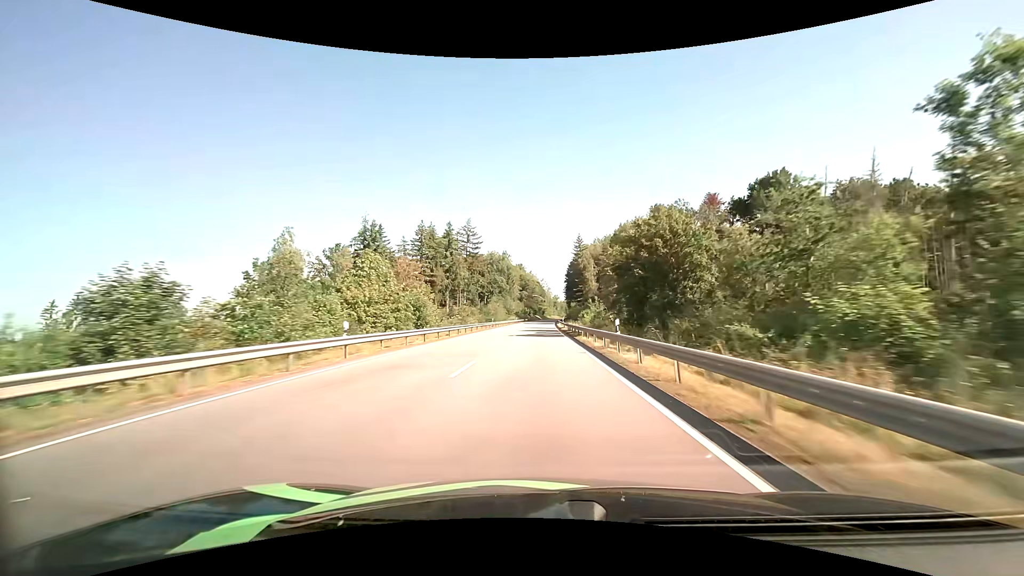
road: primary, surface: asphalt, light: Day
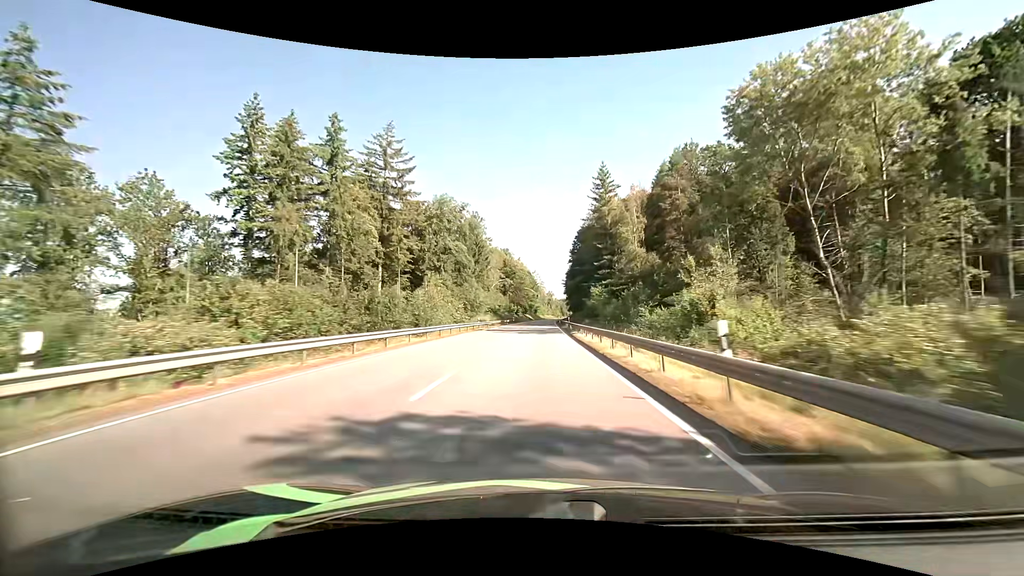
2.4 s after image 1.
(+0.3, +63.2) m; +1°
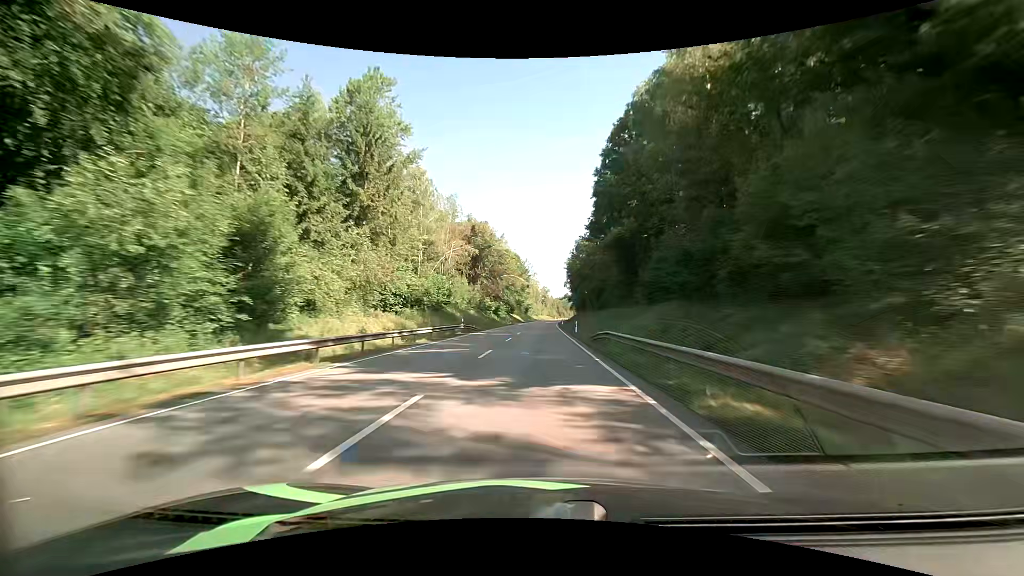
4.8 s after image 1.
(+0.7, +63.4) m; +1°
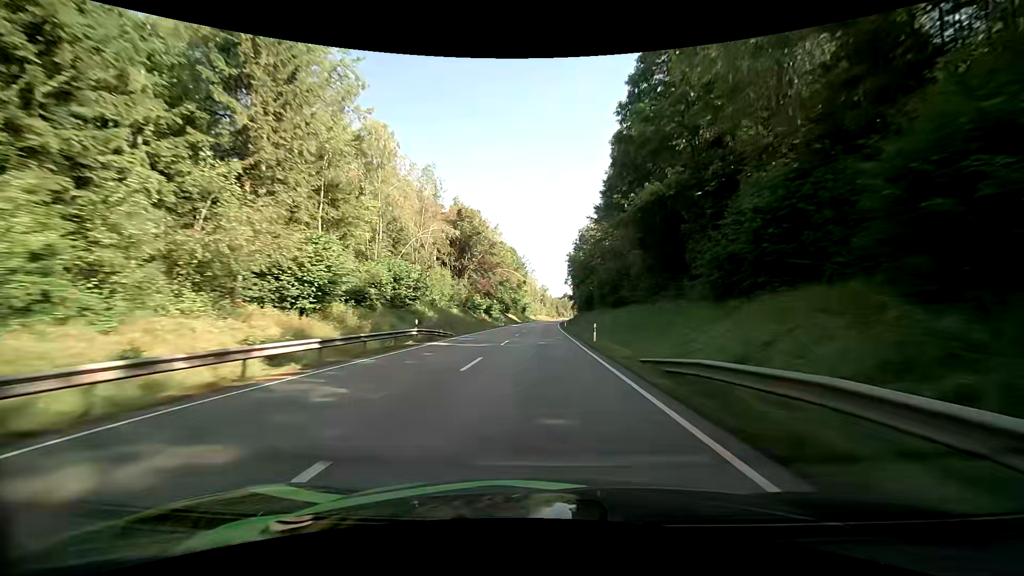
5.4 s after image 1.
(+0.1, +15.9) m; 0°
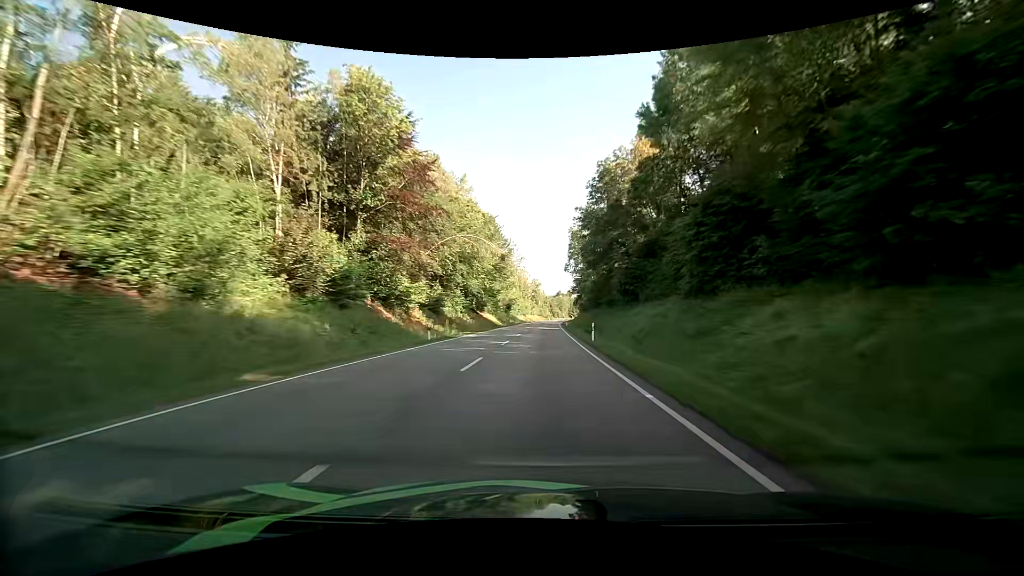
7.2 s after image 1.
(+0.6, +48.0) m; +2°
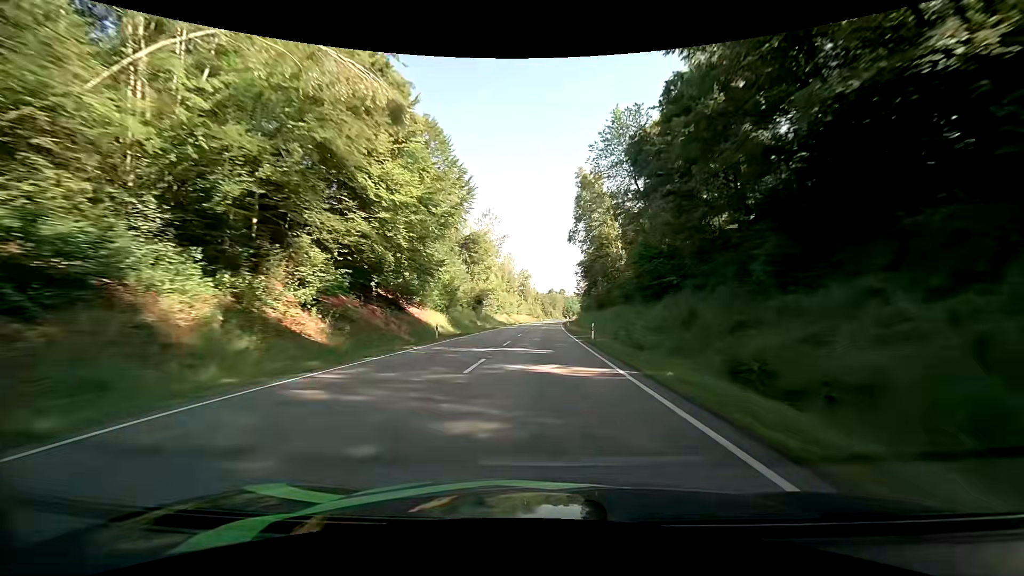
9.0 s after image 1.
(-0.1, +48.4) m; 0°
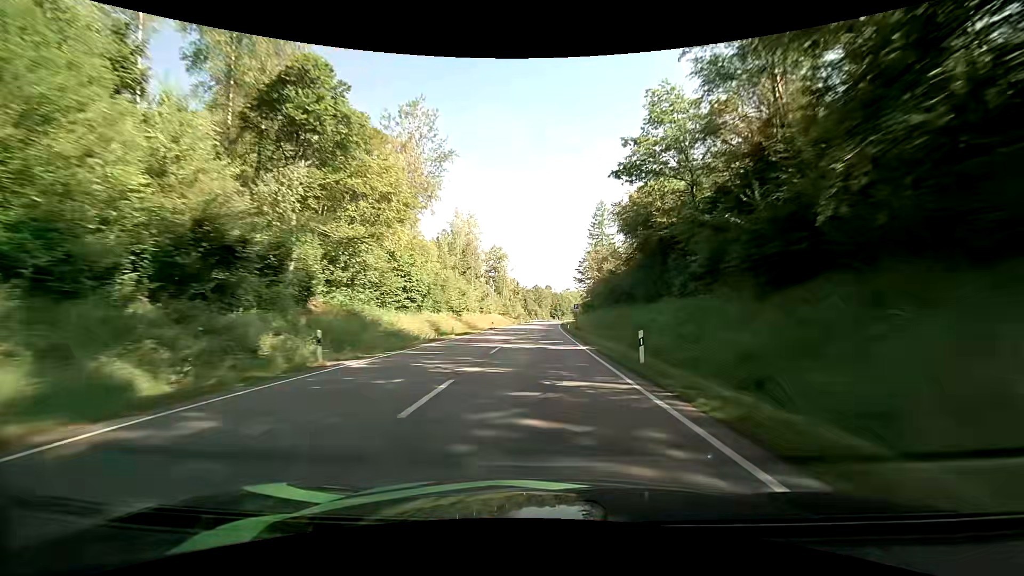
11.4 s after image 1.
(+1.0, +65.2) m; +2°
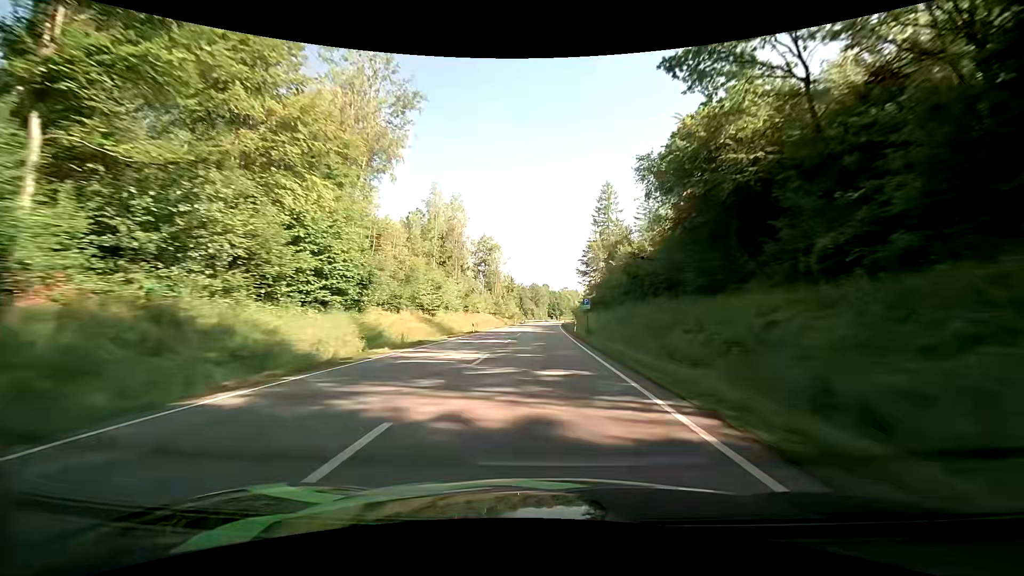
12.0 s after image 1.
(+0.1, +16.5) m; +1°
(0, +10) (0, +20) (0, +30) (0, +40) (0, +50) (0, +60) (+1, +70) (+1, +80) (+1, +90) (+2, +100) m
